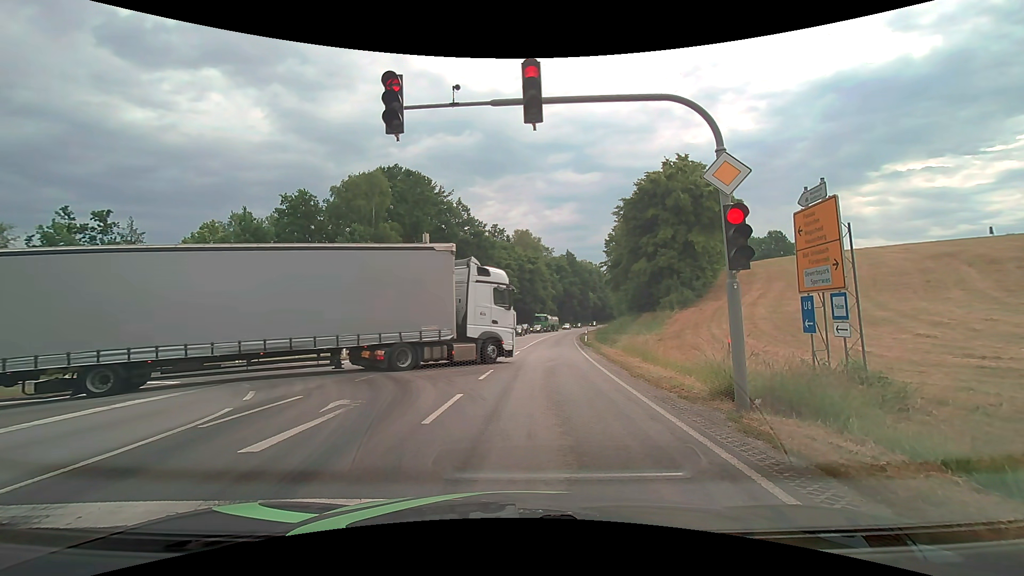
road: primary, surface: asphalt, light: Day
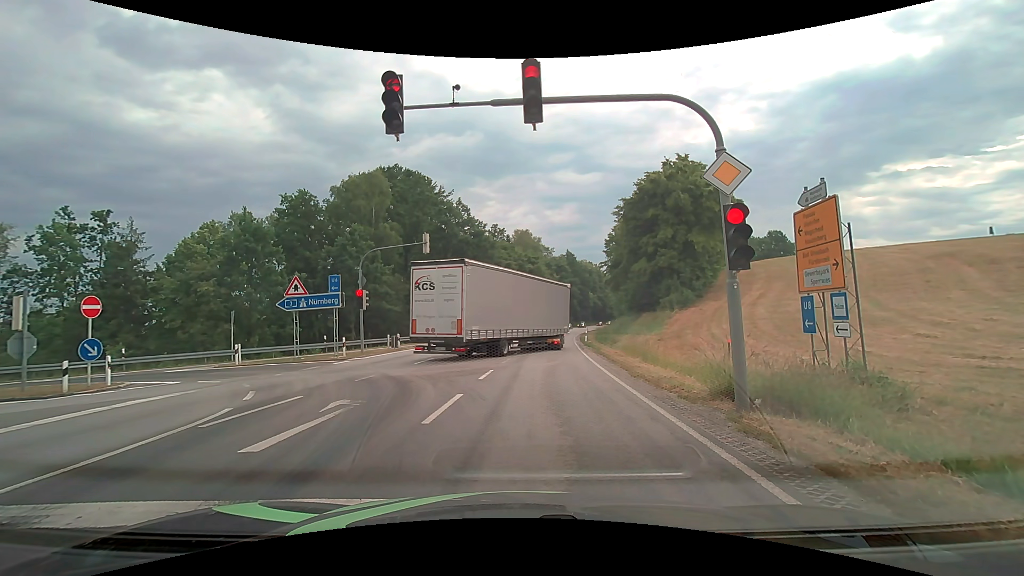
(0.0, 0.0) m; 0°
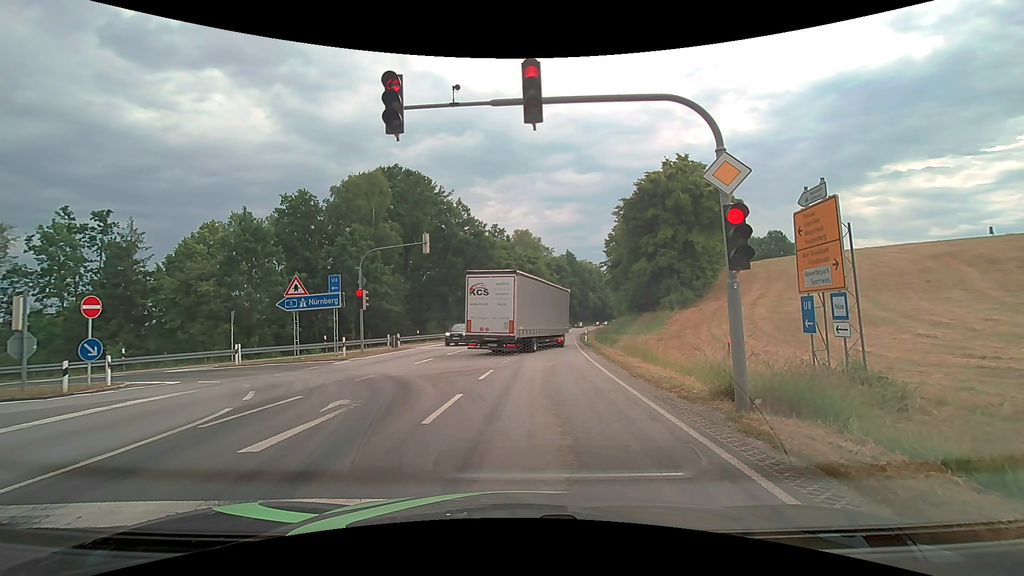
(0.0, 0.0) m; 0°
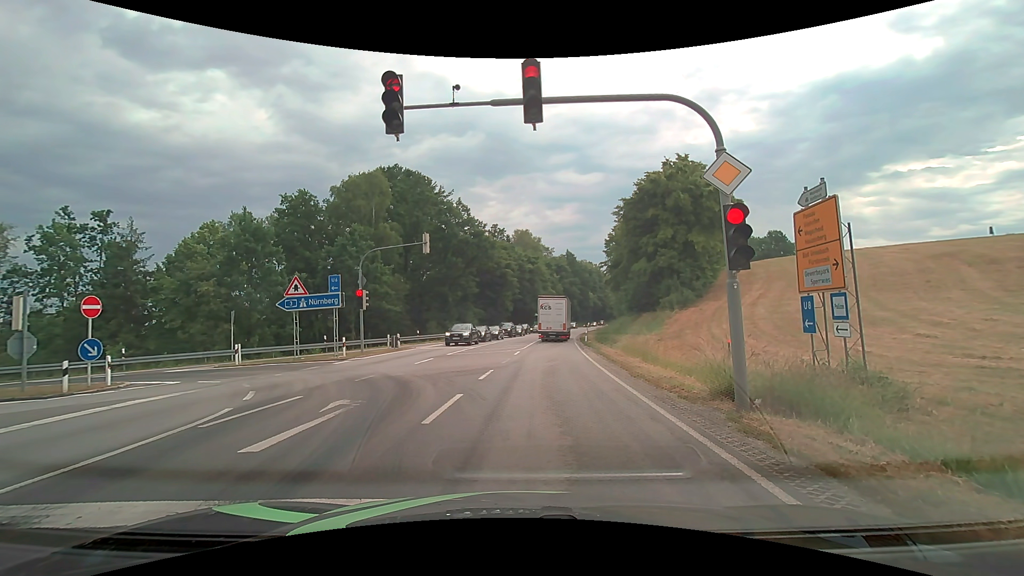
(0.0, 0.0) m; 0°
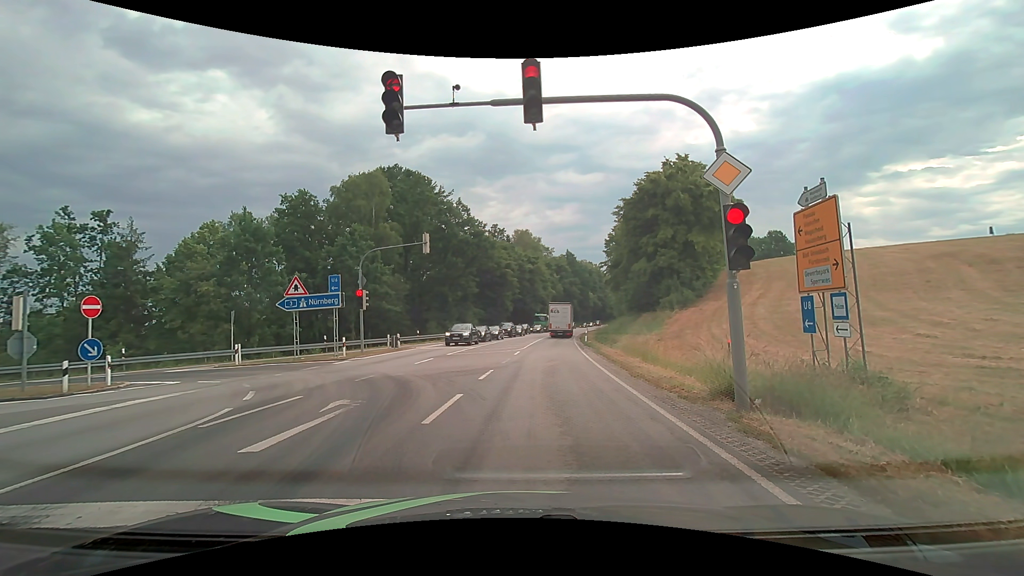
(0.0, 0.0) m; 0°
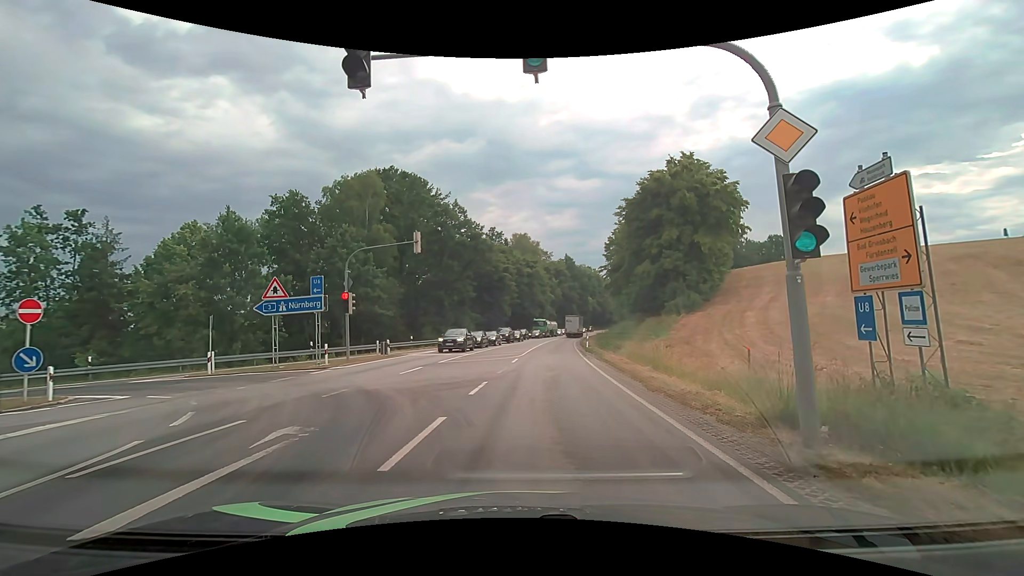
(0.0, +2.2) m; 0°
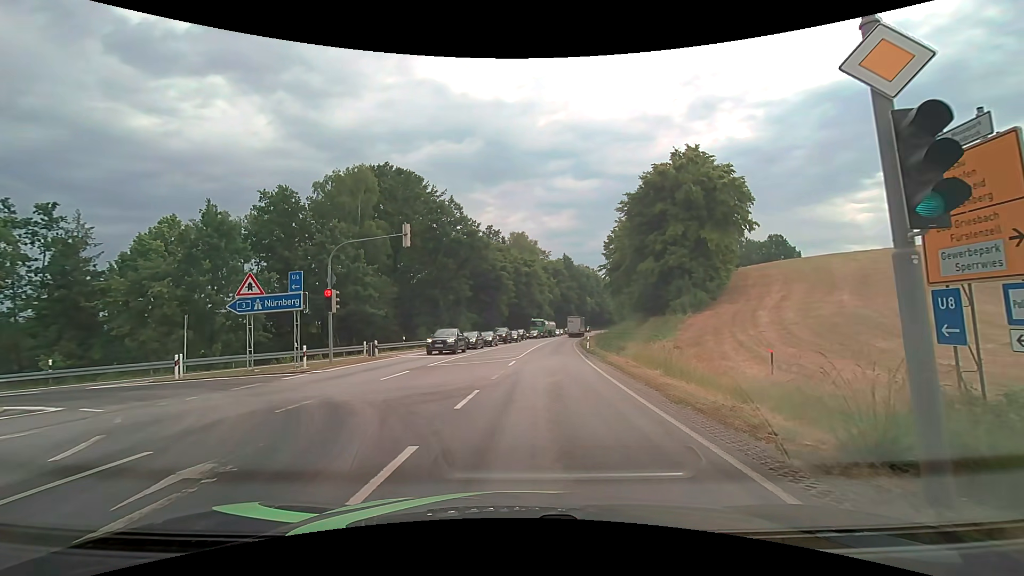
(0.0, +2.1) m; 0°
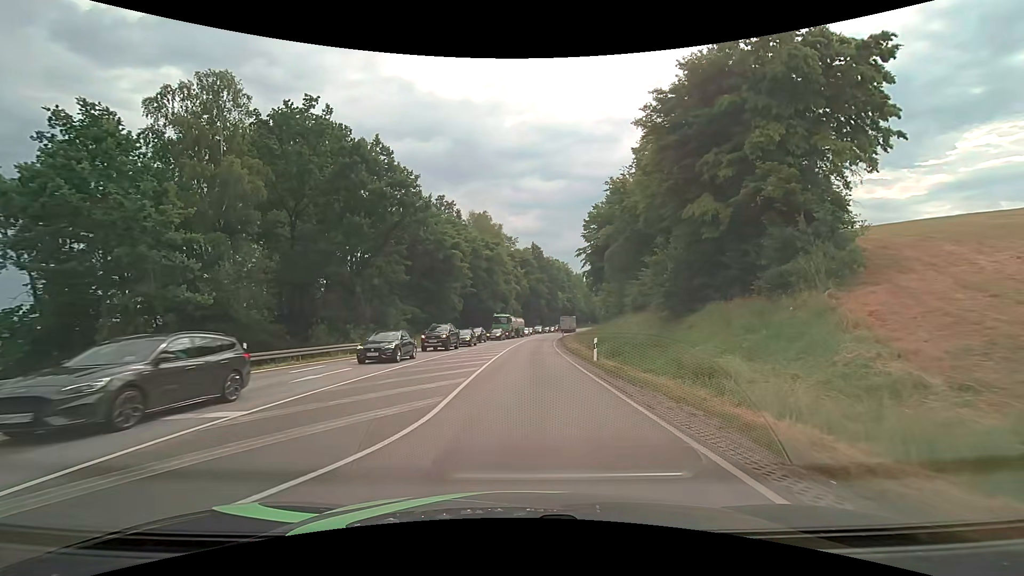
(+0.8, +20.7) m; +4°
(0, +10) (0, +20) (+1, +30) (+1, +40) (+2, +50) (+2, +60) (+3, +70) (+5, +80) (+6, +90) (+7, +100) m
